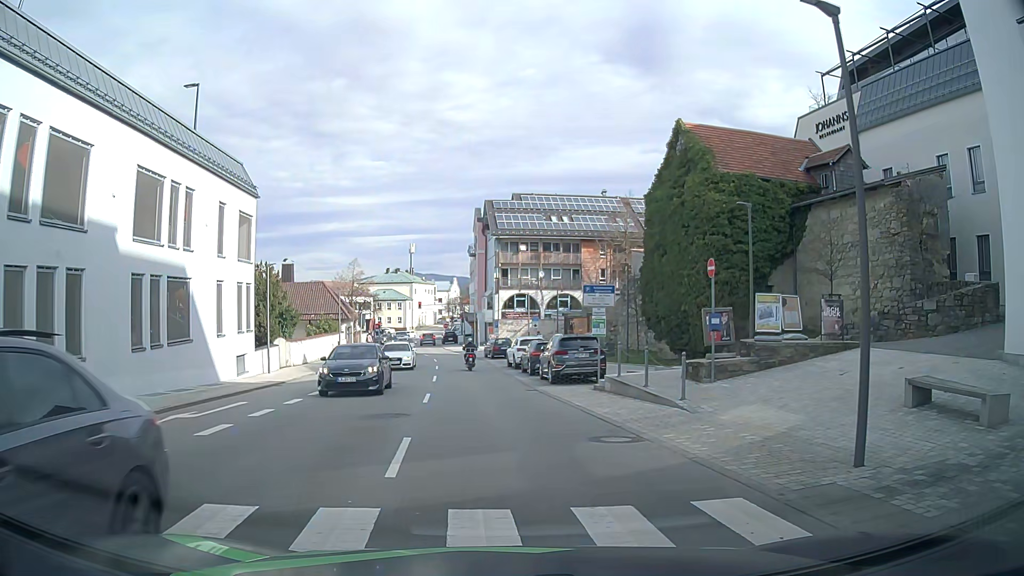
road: tertiary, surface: asphalt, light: Day
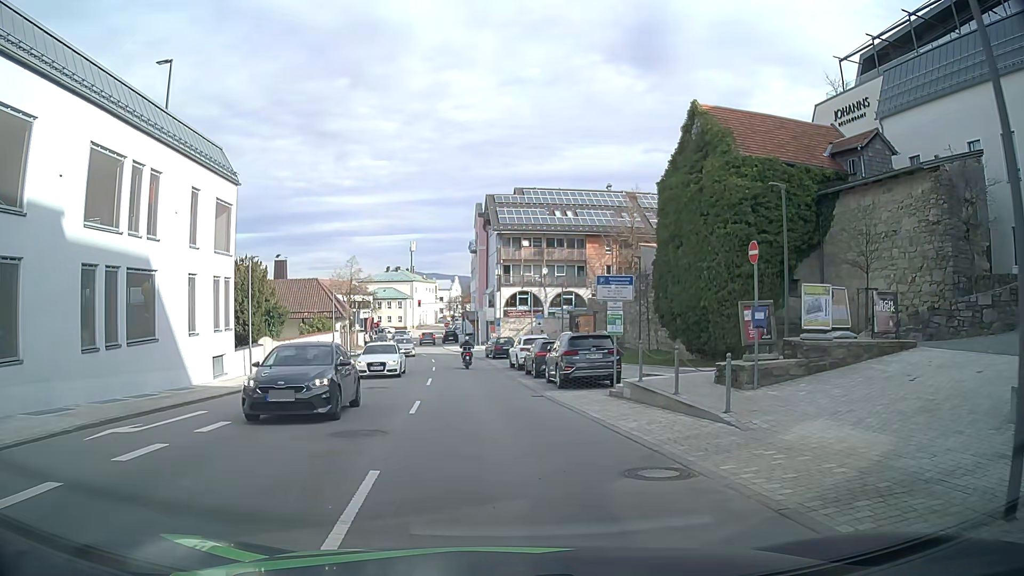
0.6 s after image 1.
(0.0, +2.6) m; 0°
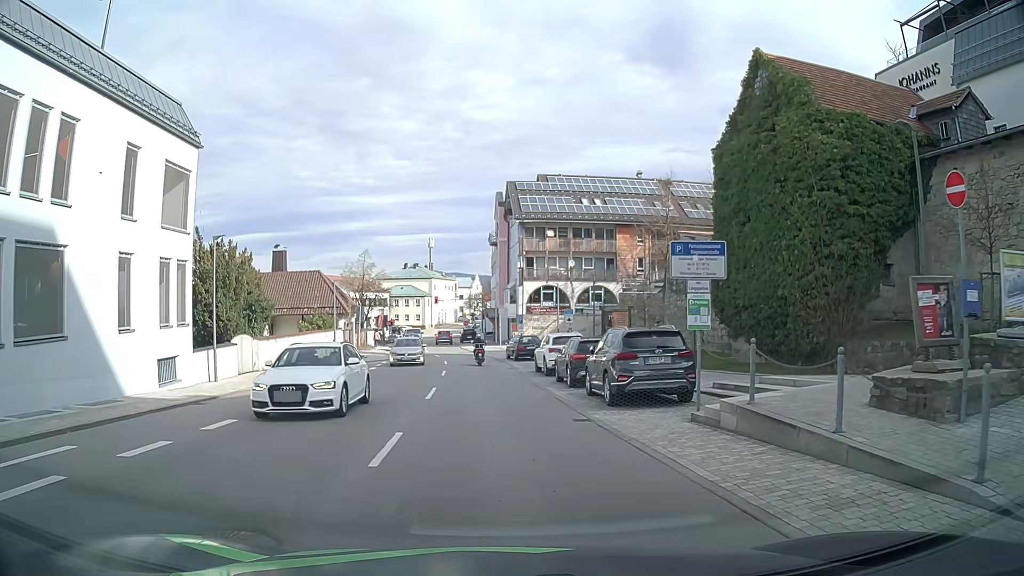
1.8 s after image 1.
(-0.2, +6.0) m; -3°
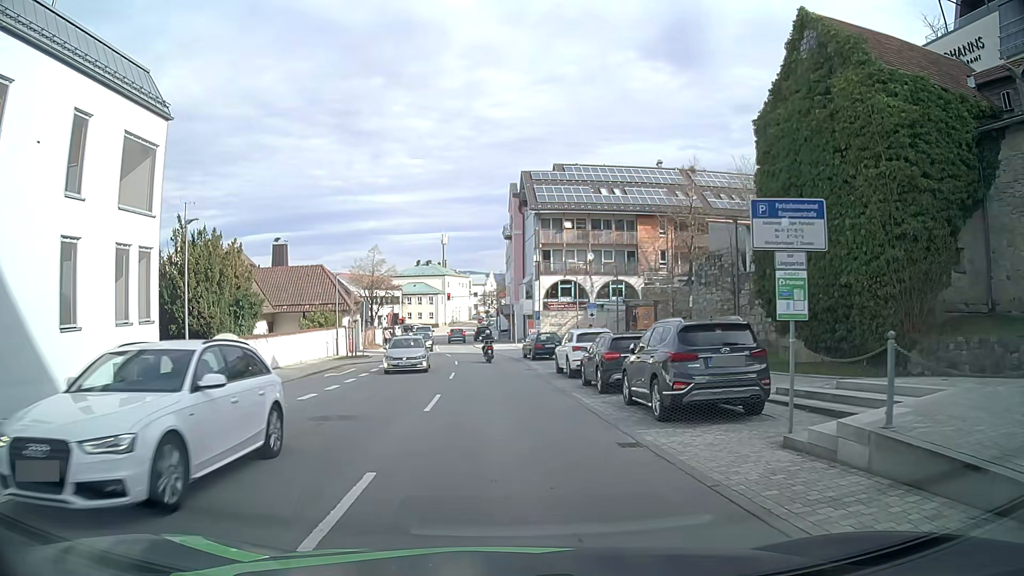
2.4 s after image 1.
(0.0, +3.4) m; +1°
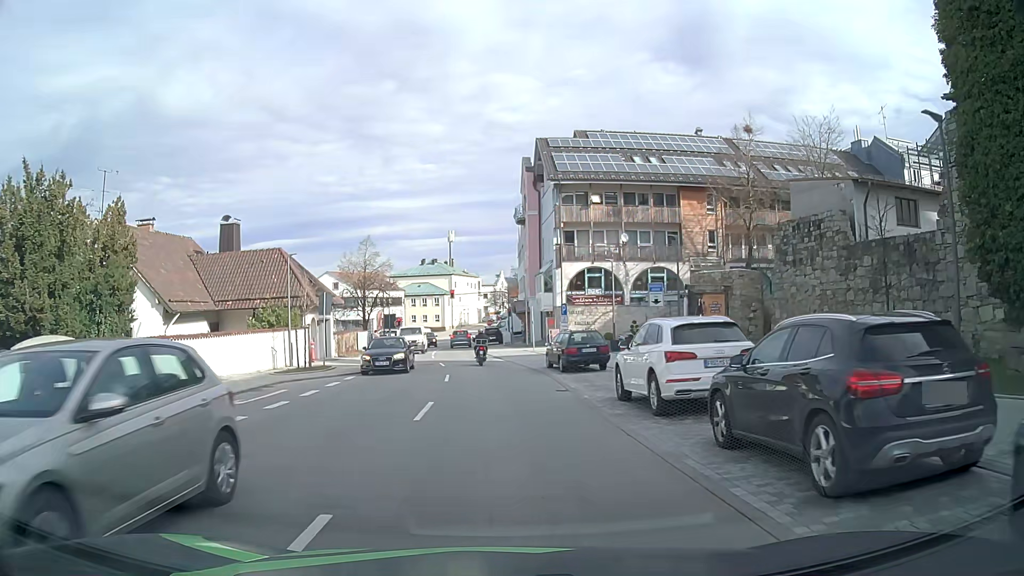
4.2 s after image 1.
(-0.4, +11.8) m; -2°
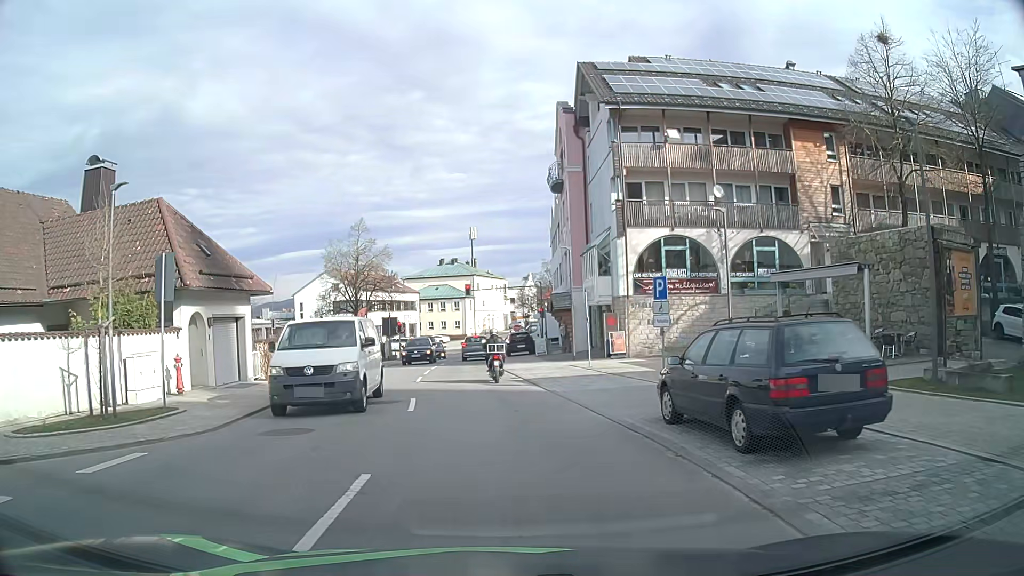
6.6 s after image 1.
(-0.2, +16.6) m; -2°
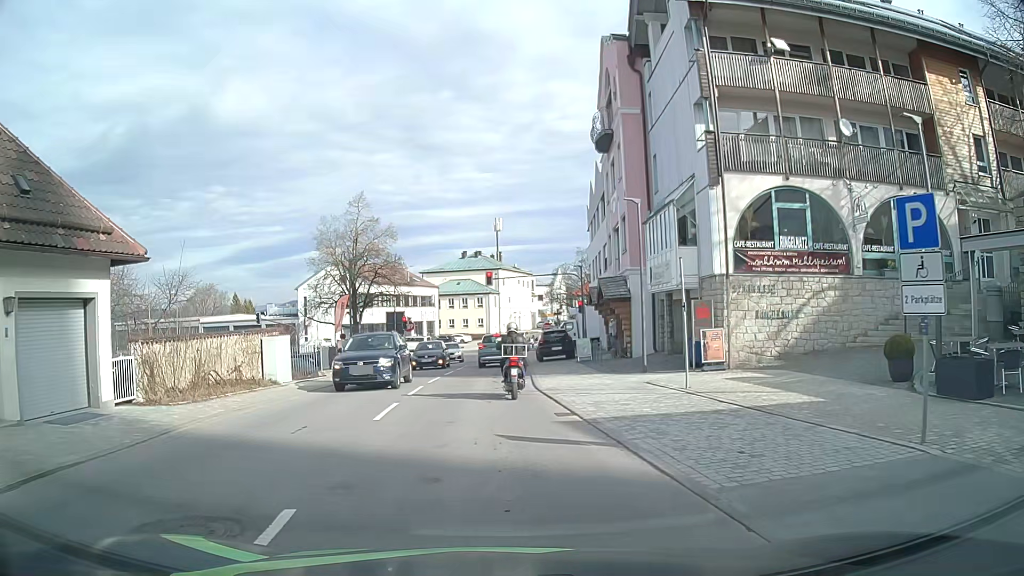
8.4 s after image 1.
(-0.2, +10.4) m; -2°
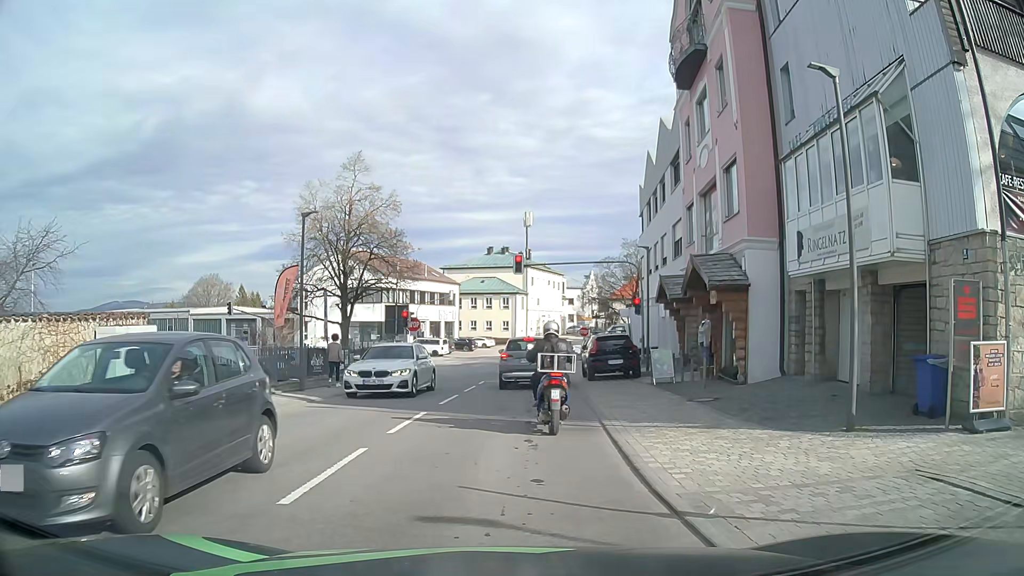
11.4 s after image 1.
(-0.2, +10.9) m; -1°
(0, +10) (0, +20) (0, +30) (0, +40) (0, +50) (0, +60) (+2, +70) (+5, +79) (+7, +89) (+10, +99) m
